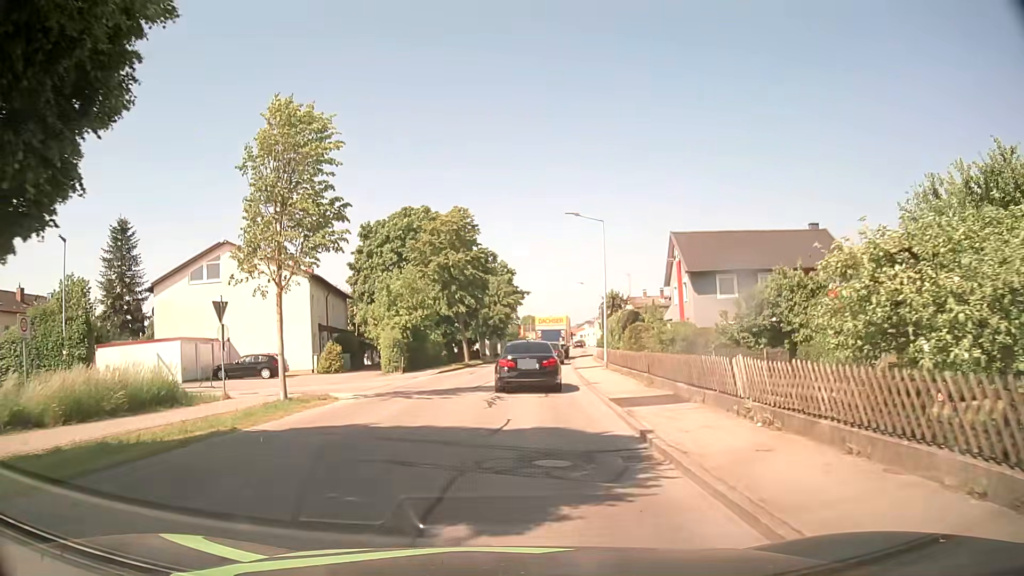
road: unclassified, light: Day
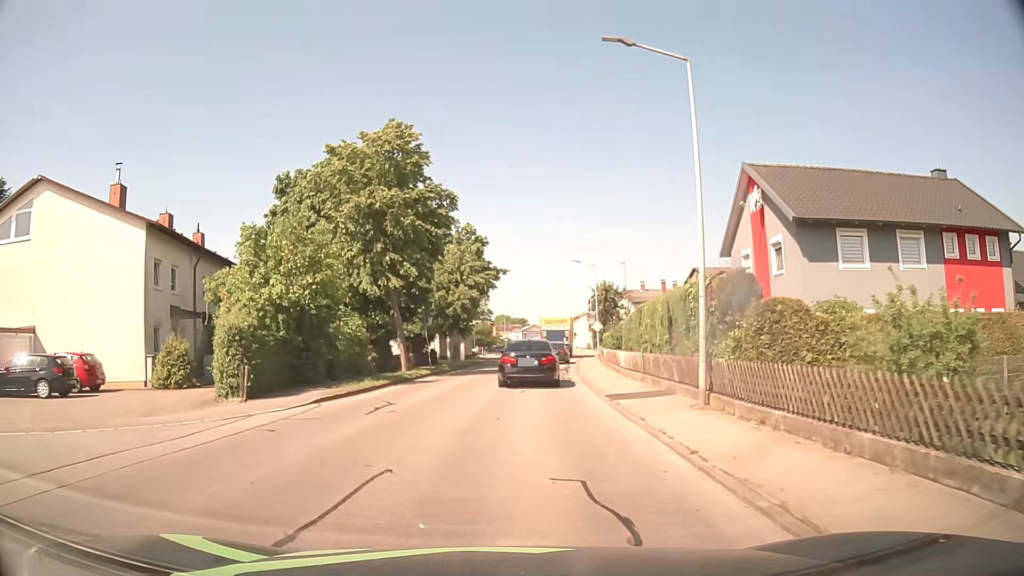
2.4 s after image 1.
(+0.1, +18.6) m; +2°
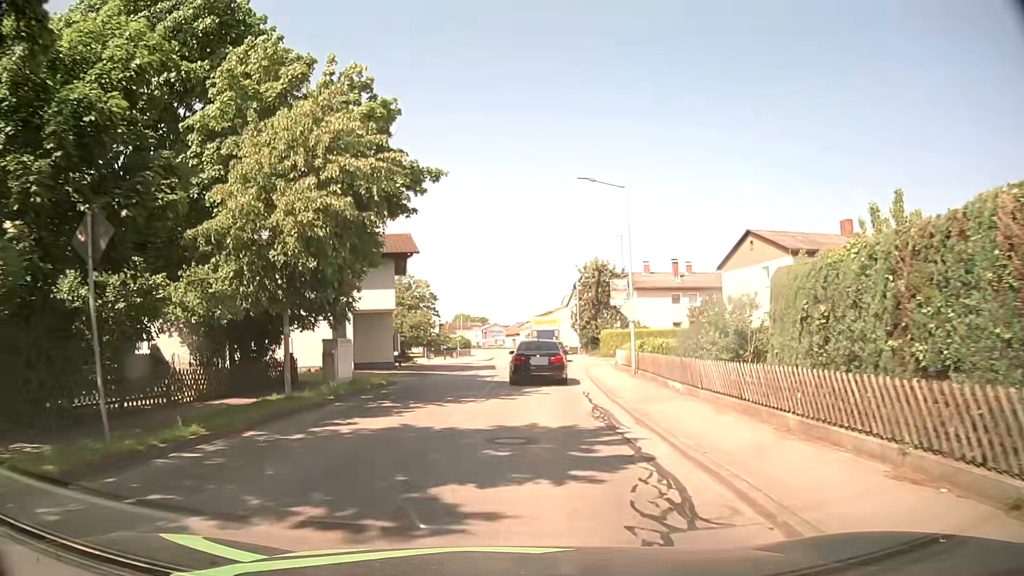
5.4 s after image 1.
(+0.6, +25.3) m; +2°
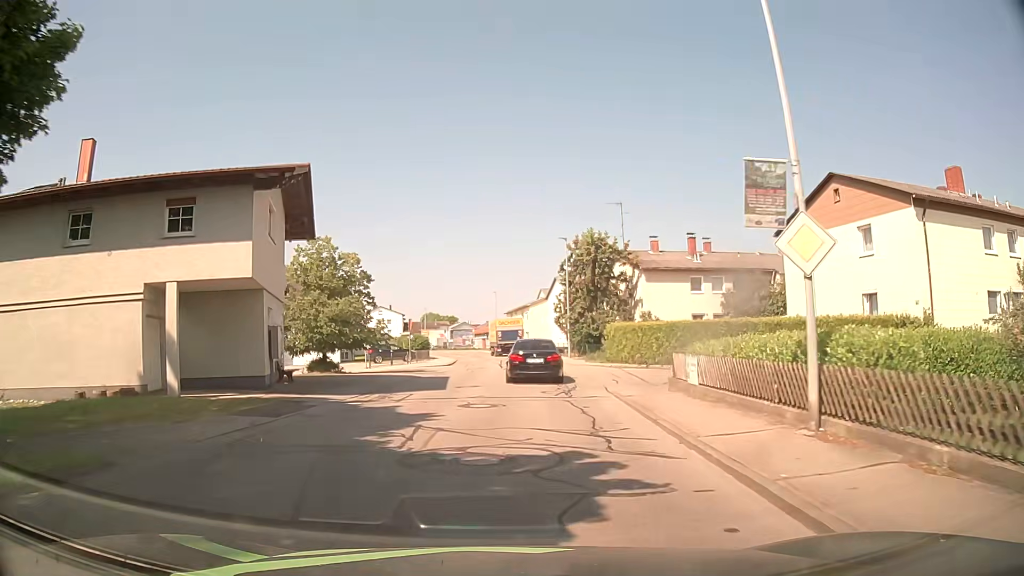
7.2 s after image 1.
(+0.5, +16.1) m; +3°
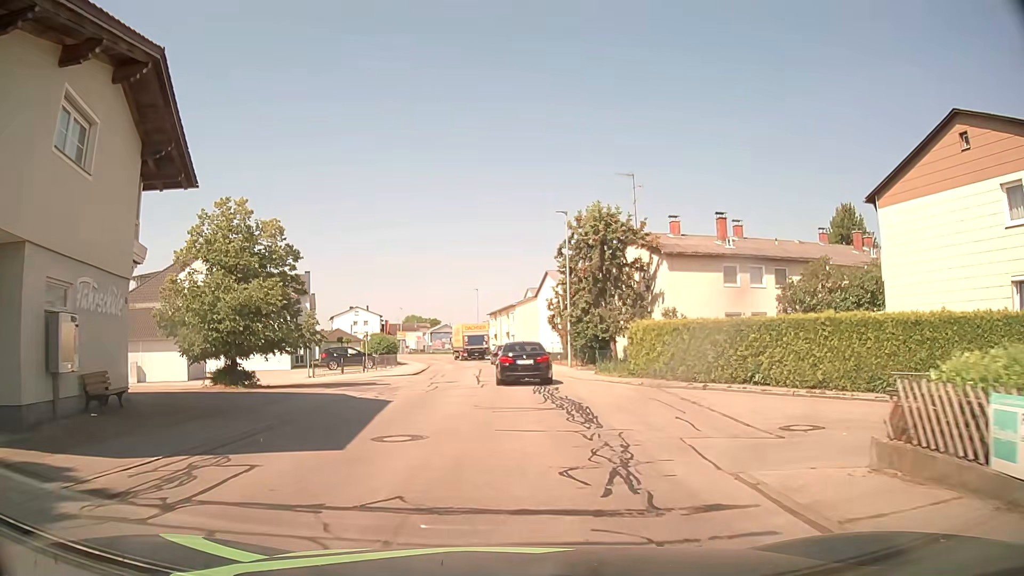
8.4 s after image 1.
(+0.1, +11.0) m; +2°
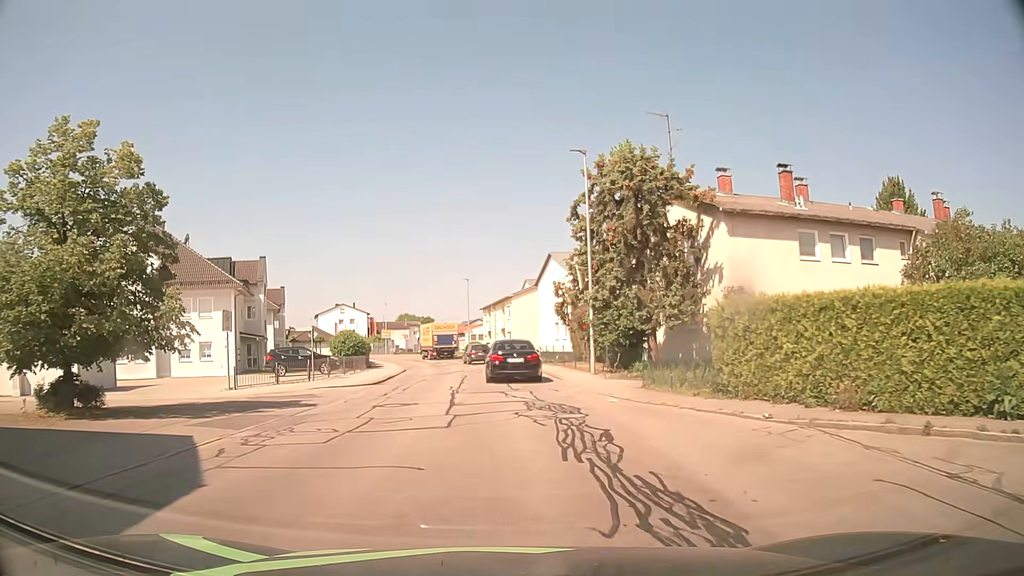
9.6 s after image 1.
(0.0, +11.2) m; -1°
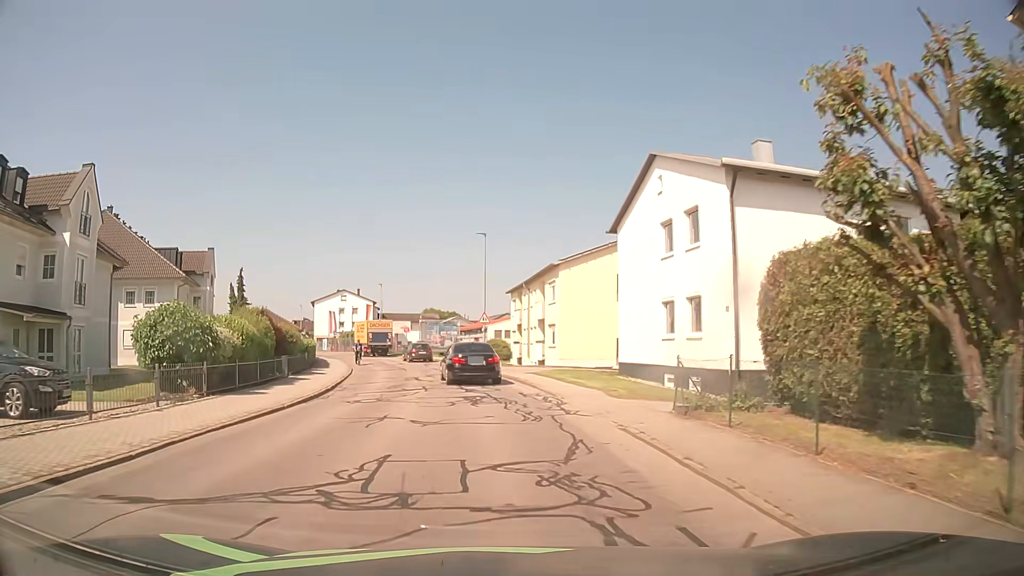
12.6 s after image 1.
(-0.4, +28.8) m; -2°
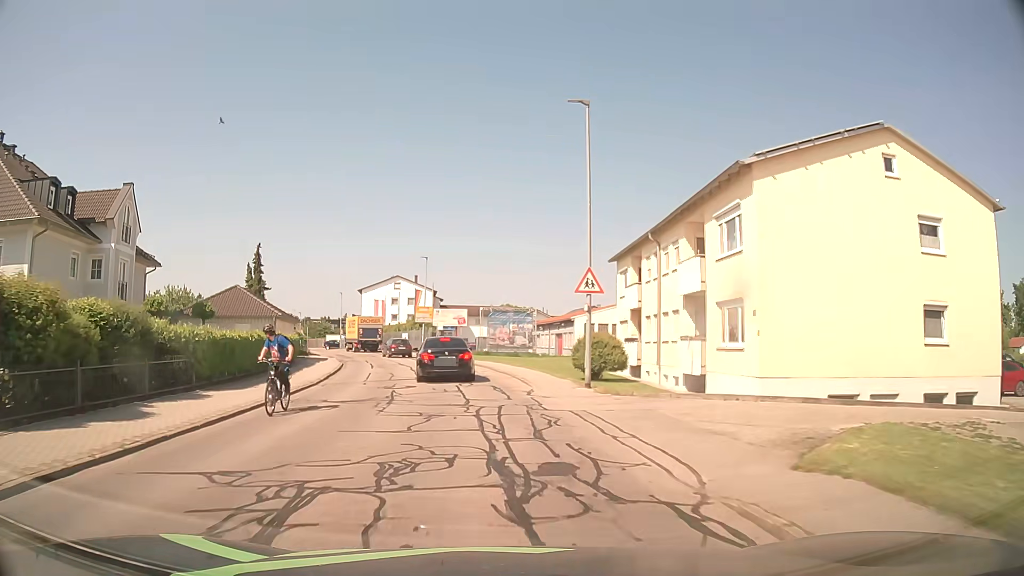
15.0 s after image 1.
(-1.2, +23.3) m; -6°
(0, +10) (-1, +20) (-3, +30) (-5, +40) (-7, +49) (-11, +59) (-14, +68) (-18, +77) (-22, +87) (-26, +96) m
